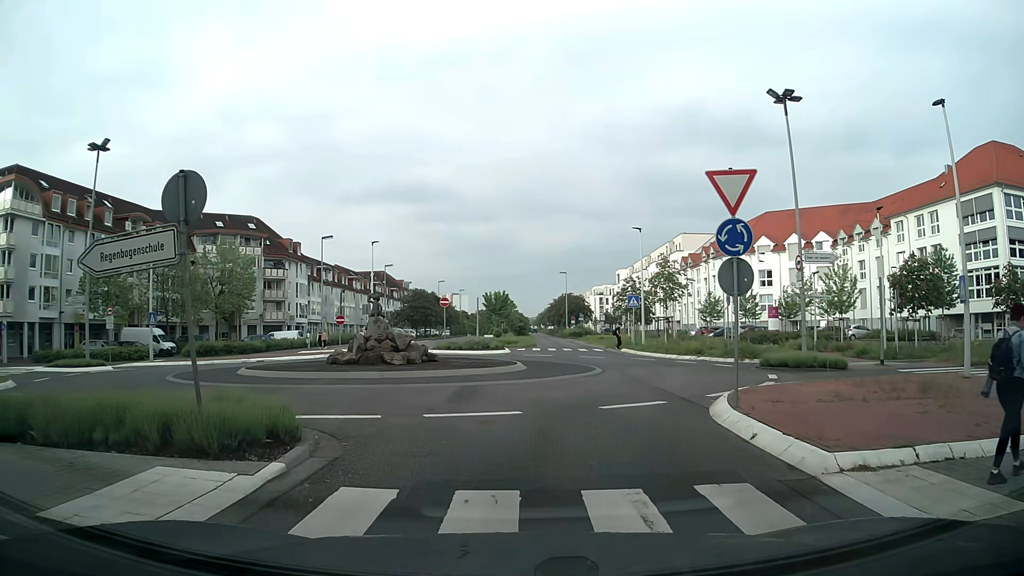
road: secondary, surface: asphalt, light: Day
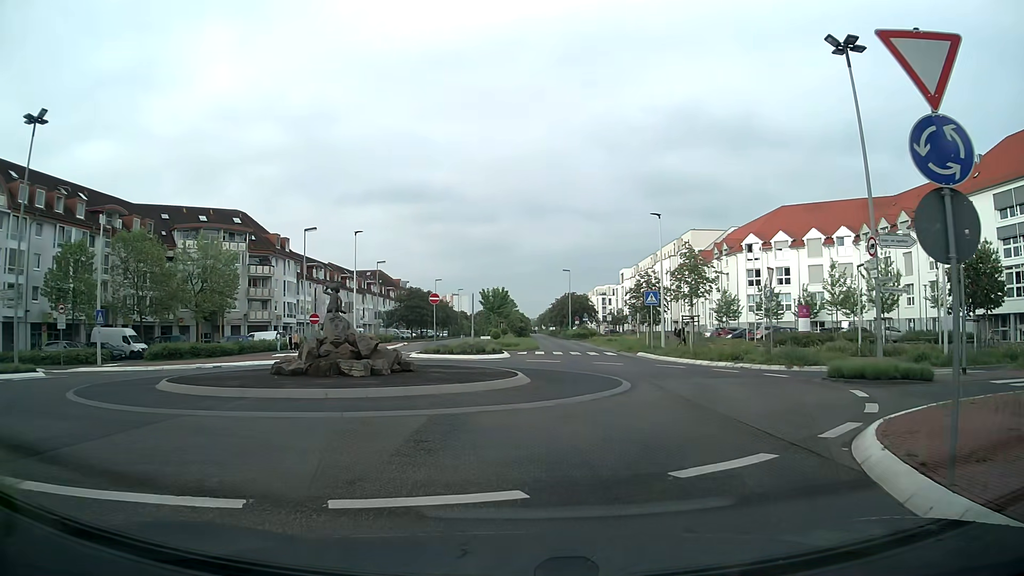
(0.0, +5.8) m; 0°
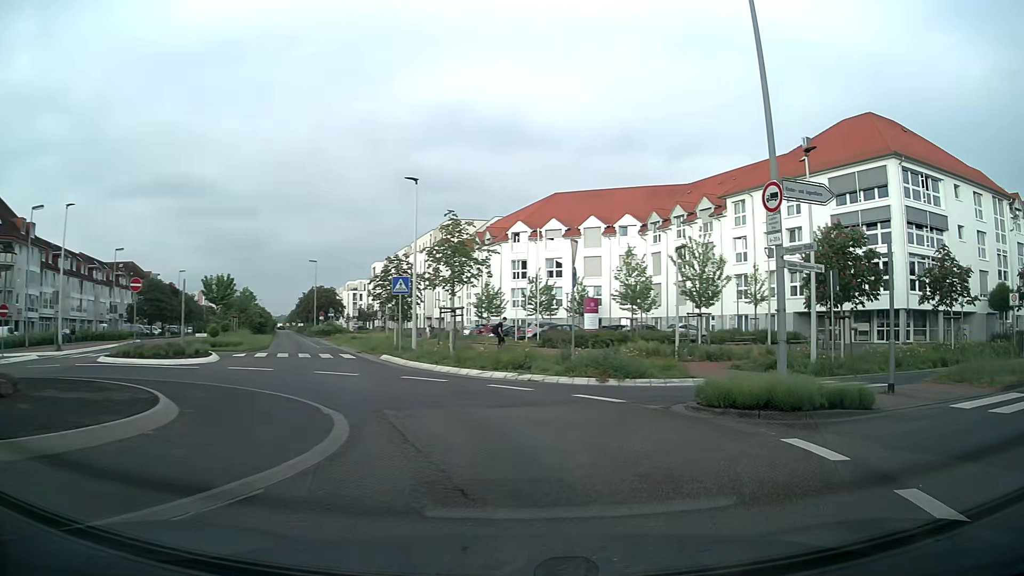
(+1.1, +8.2) m; +20°
